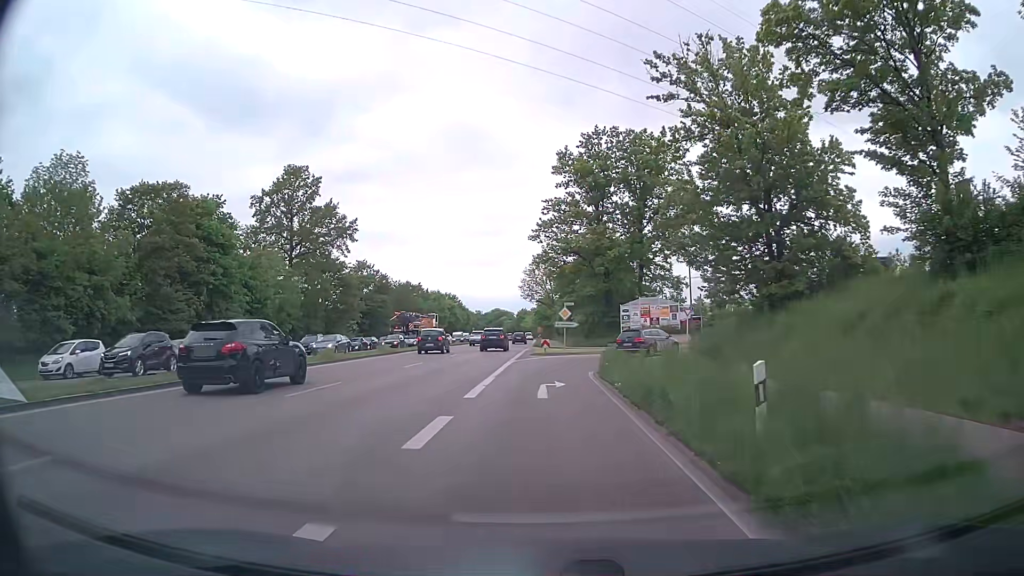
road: primary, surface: asphalt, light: Day
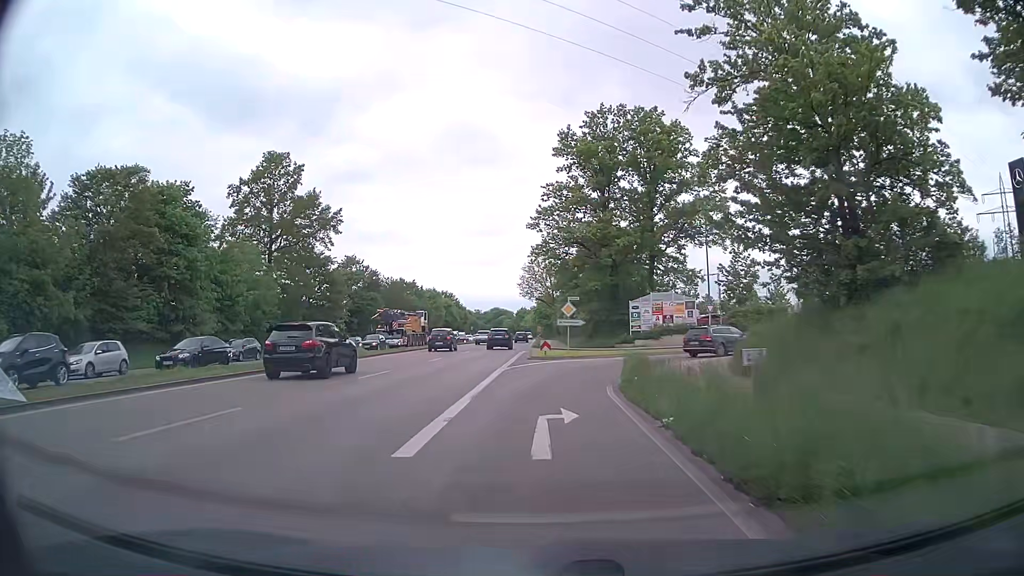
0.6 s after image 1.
(0.0, +6.4) m; 0°
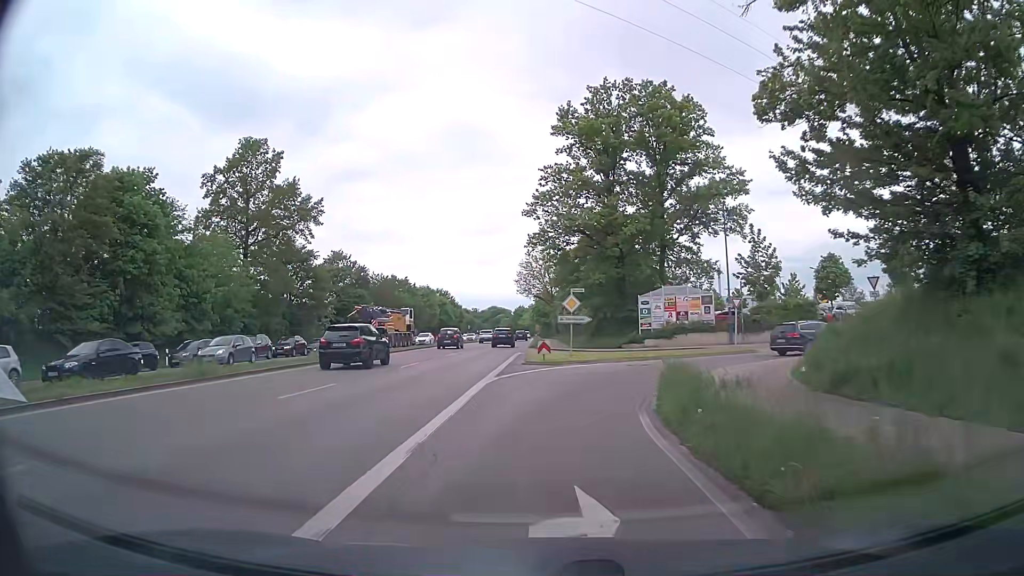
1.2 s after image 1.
(+0.1, +5.9) m; +1°
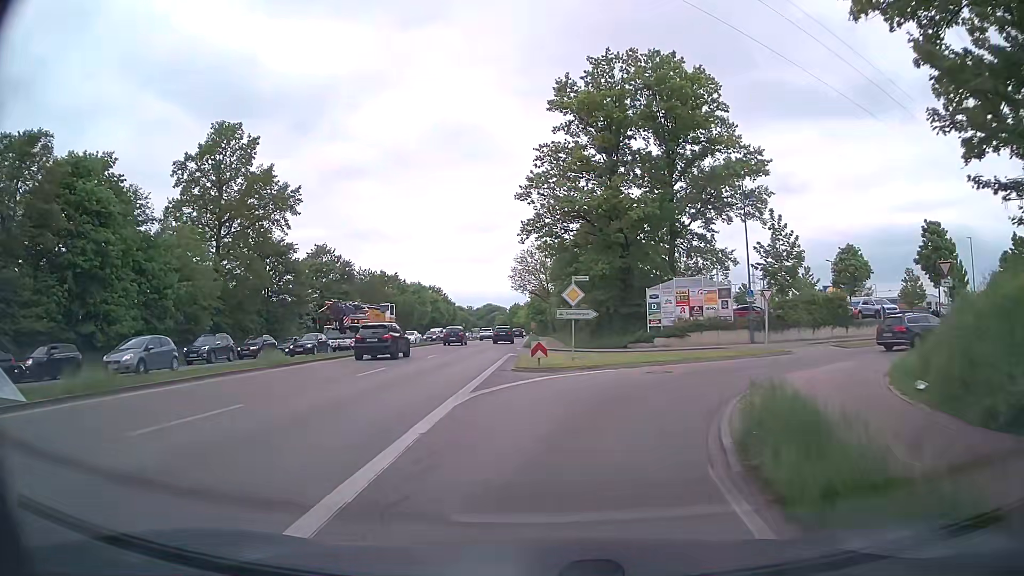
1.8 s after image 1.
(0.0, +5.5) m; 0°
